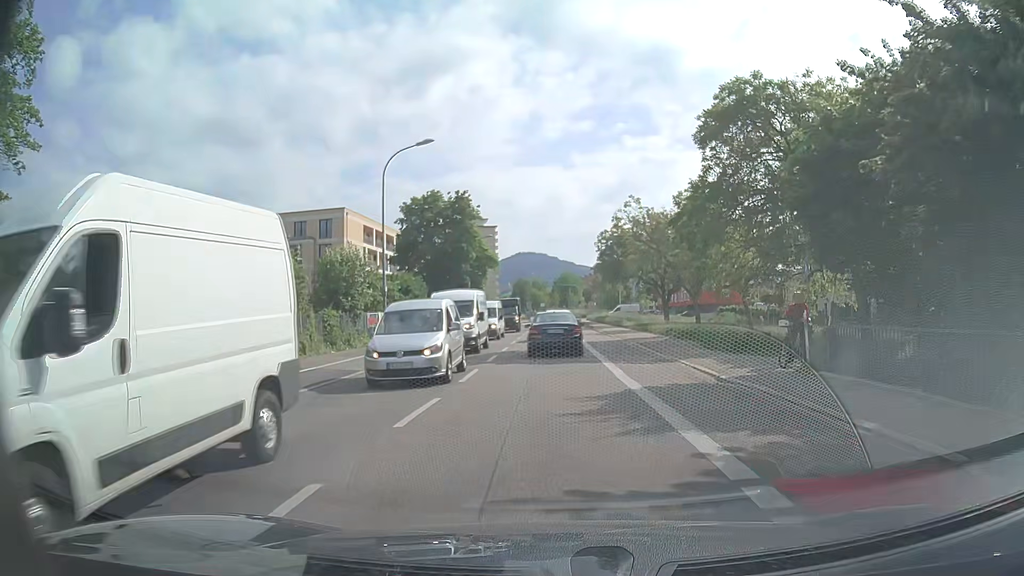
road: secondary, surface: asphalt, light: Day
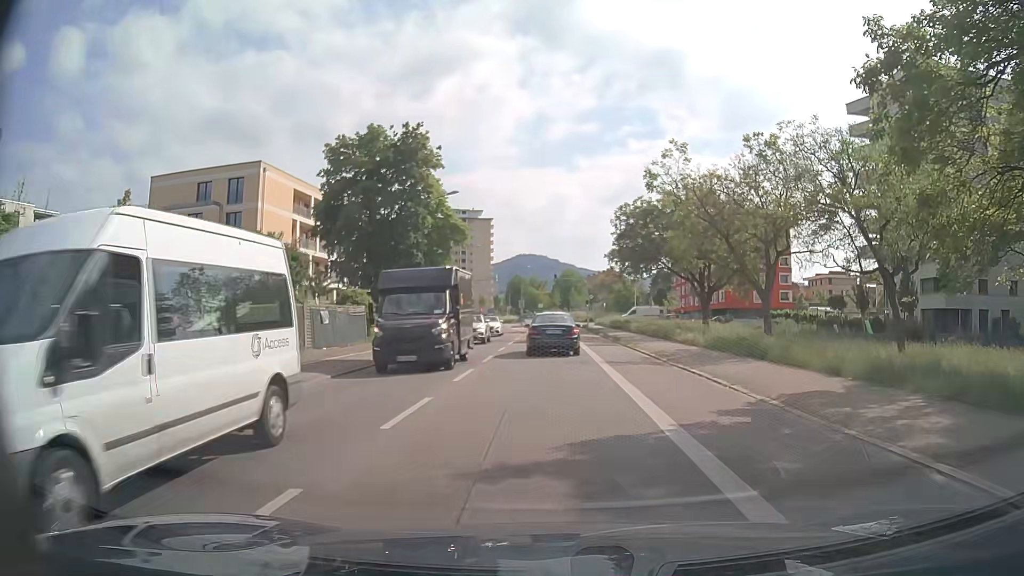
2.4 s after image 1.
(+0.1, +24.0) m; +1°
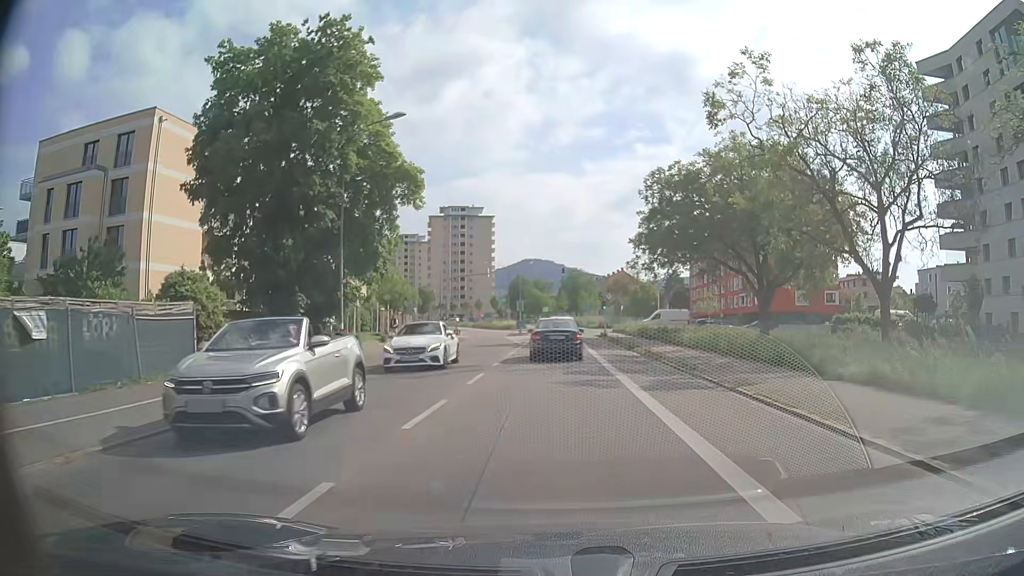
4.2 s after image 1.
(-0.3, +17.6) m; -1°
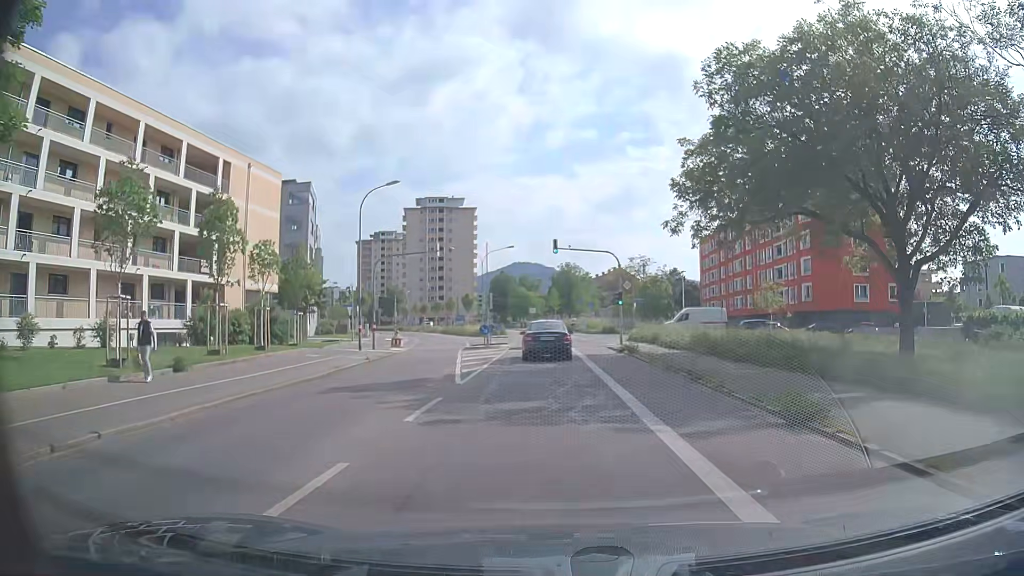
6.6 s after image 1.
(+0.2, +23.0) m; +1°
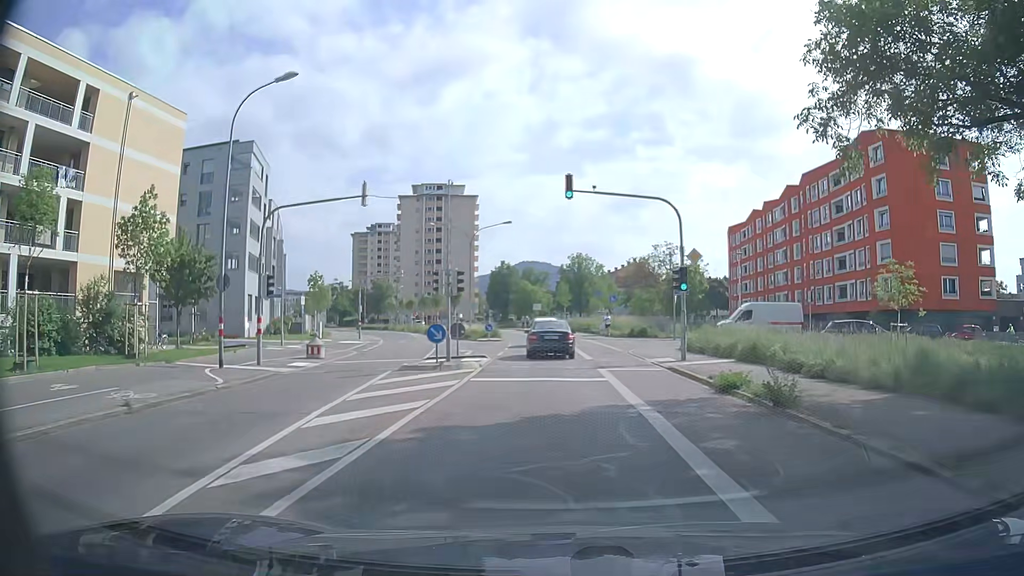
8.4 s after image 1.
(-0.1, +17.5) m; 0°
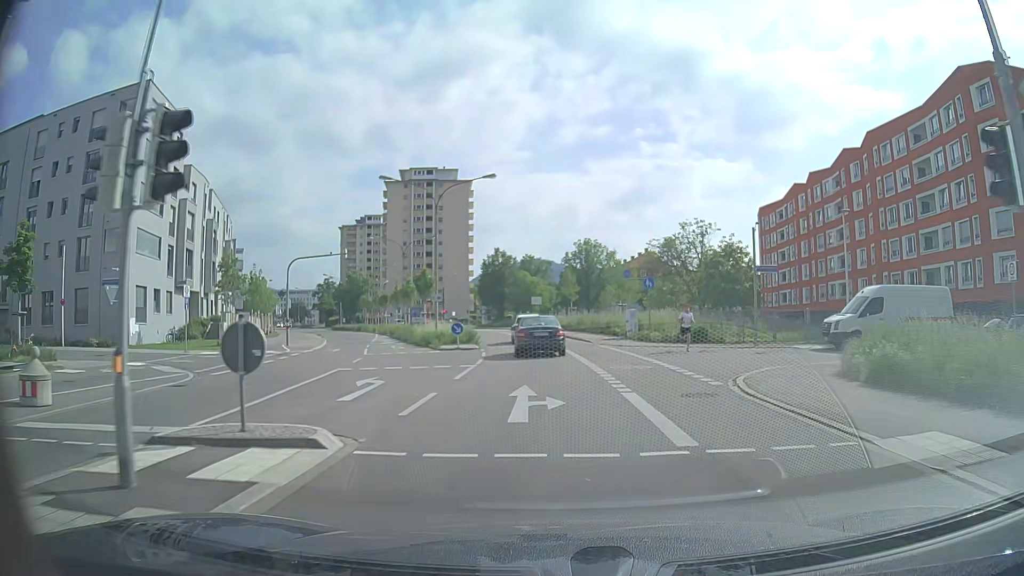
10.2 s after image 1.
(-0.1, +17.9) m; -1°
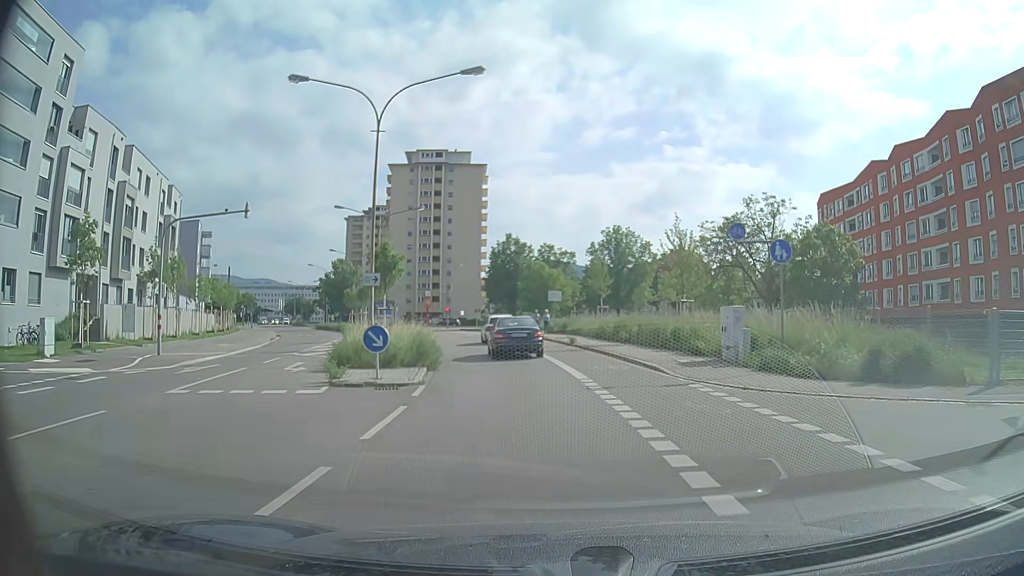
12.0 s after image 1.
(-0.2, +17.5) m; -2°
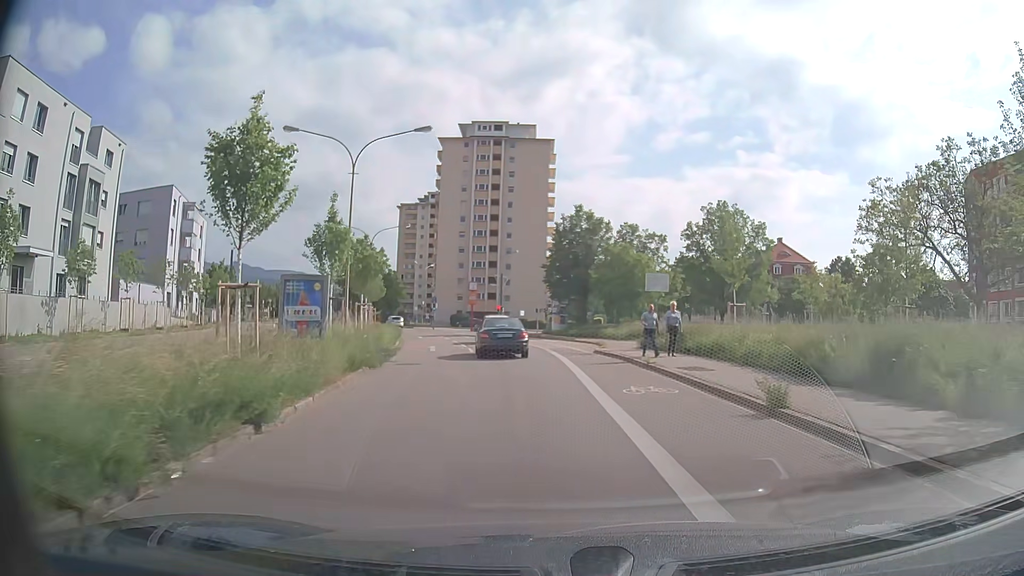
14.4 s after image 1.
(-1.0, +22.0) m; -6°
(0, +10) (-1, +20) (-2, +30) (-4, +40) (-6, +50) (-9, +59) (-12, +69) (-16, +78) (-19, +87) (-23, +96) m
